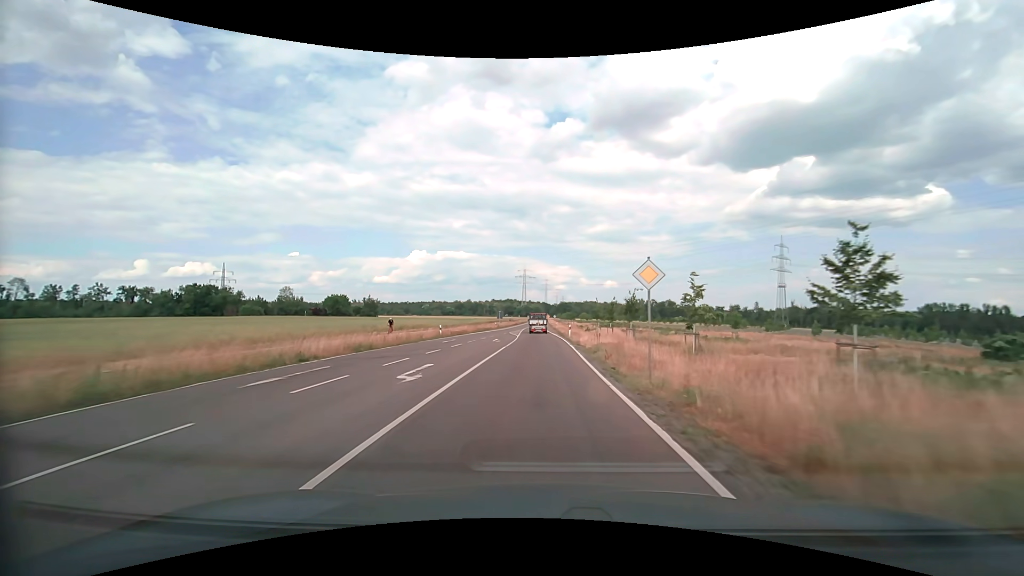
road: secondary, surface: asphalt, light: Day
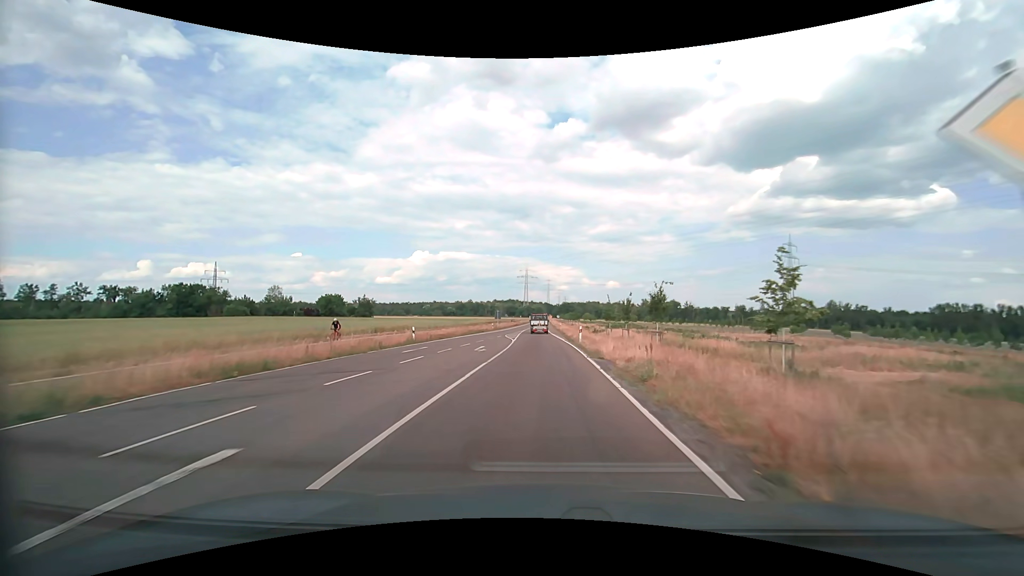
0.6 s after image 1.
(0.0, +10.1) m; 0°
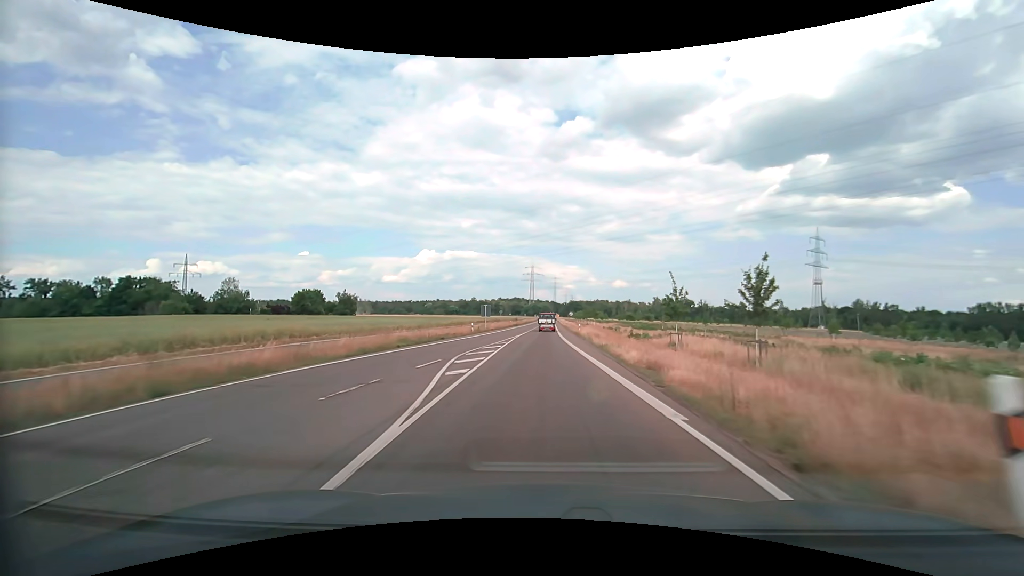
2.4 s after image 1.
(-0.2, +30.8) m; -1°
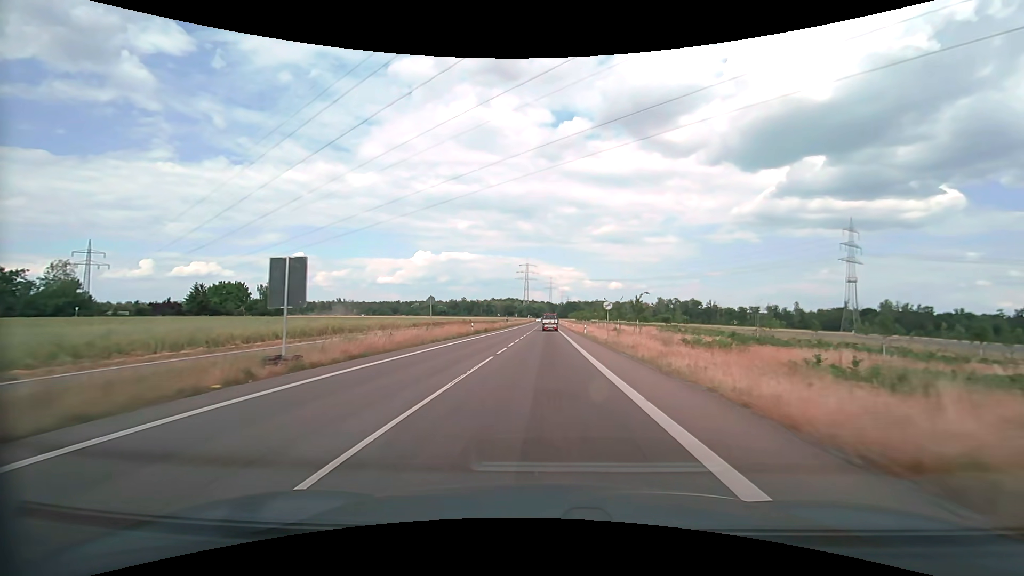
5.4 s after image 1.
(+0.2, +53.2) m; +1°
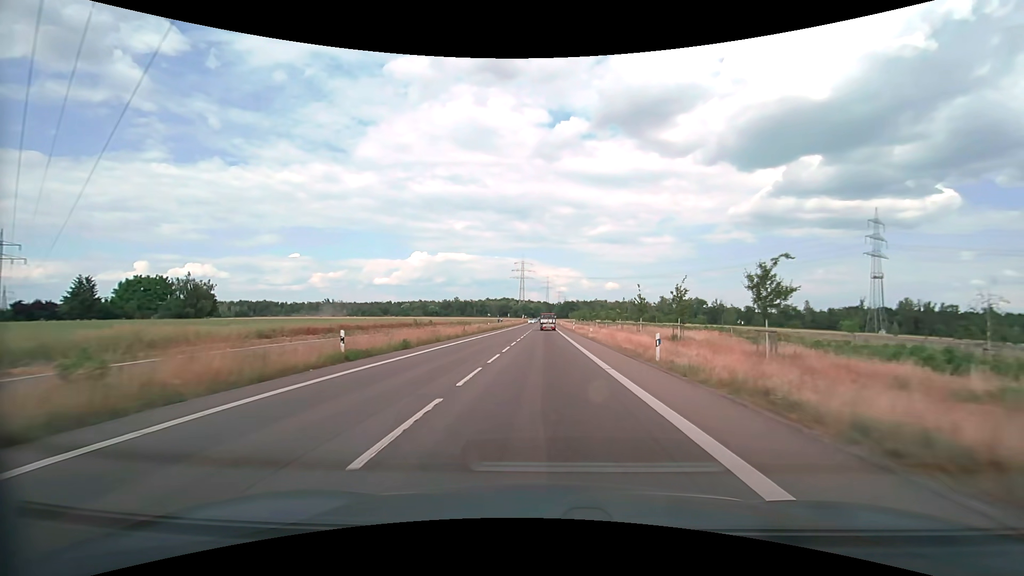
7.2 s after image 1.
(+0.1, +32.8) m; 0°
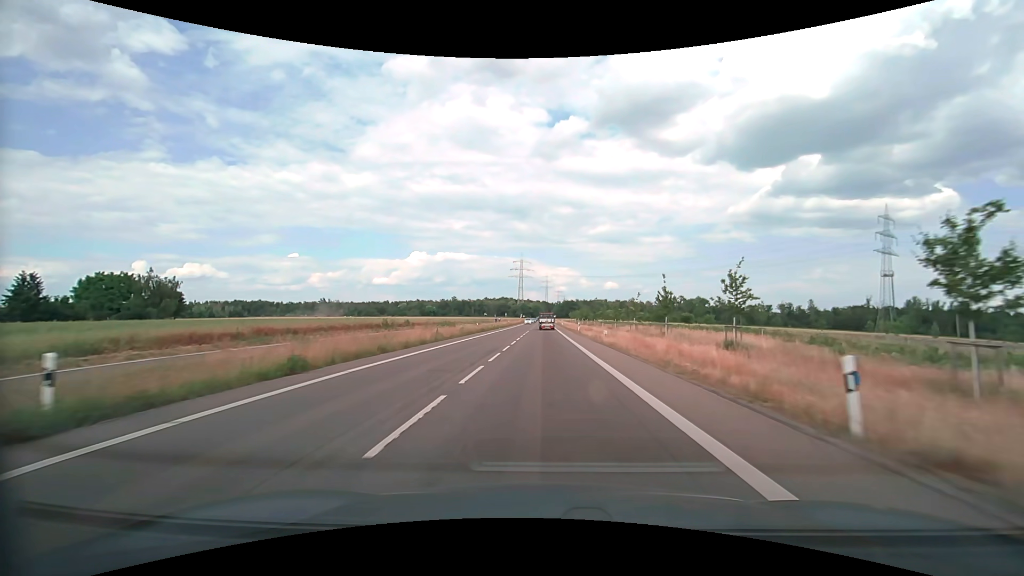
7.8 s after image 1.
(0.0, +11.0) m; 0°
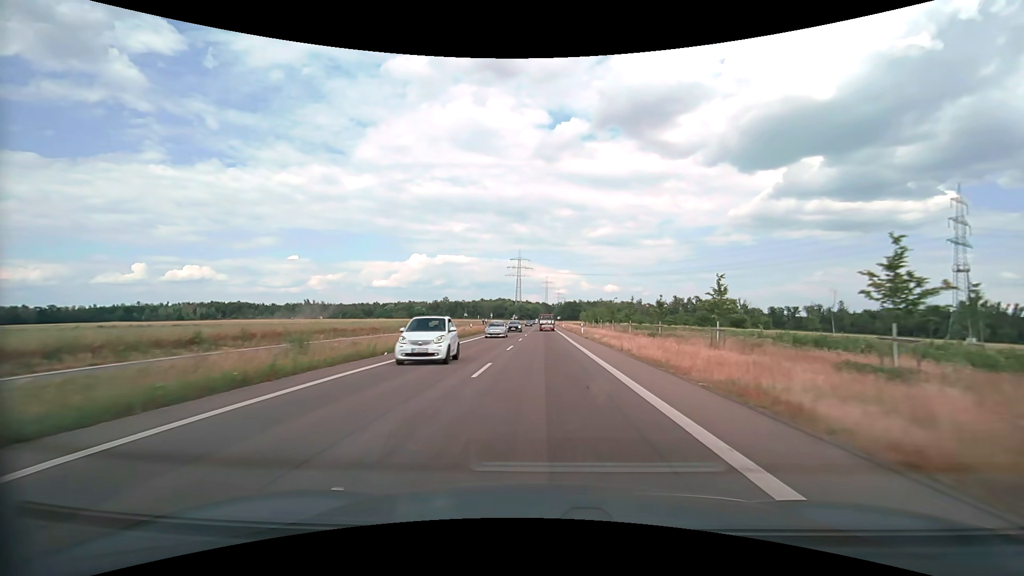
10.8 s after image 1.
(0.0, +56.0) m; 0°
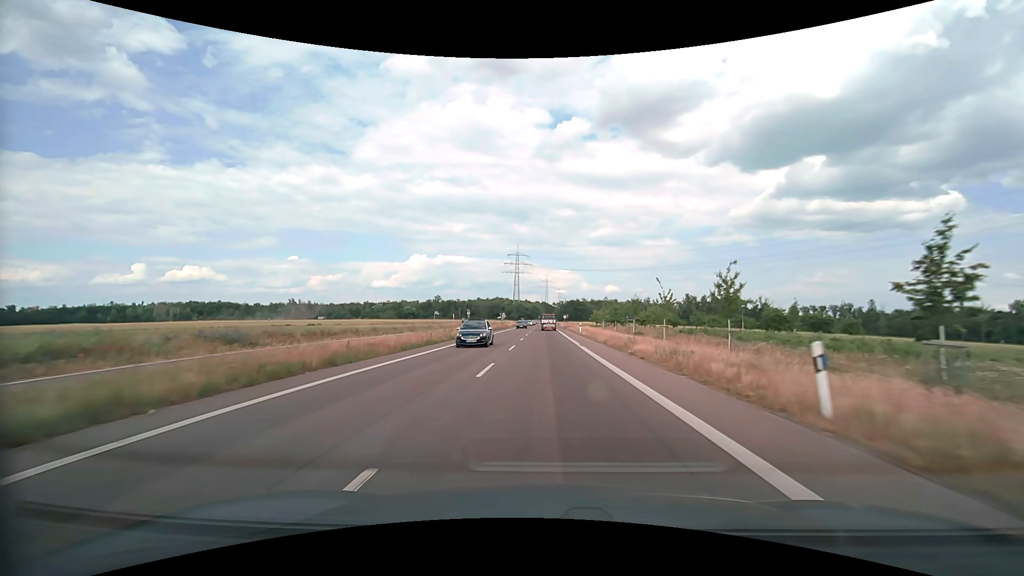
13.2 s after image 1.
(0.0, +45.6) m; 0°
(0, +10) (0, +20) (0, +30) (0, +40) (0, +50) (0, +60) (0, +70) (0, +80) (0, +90) (0, +100) m
